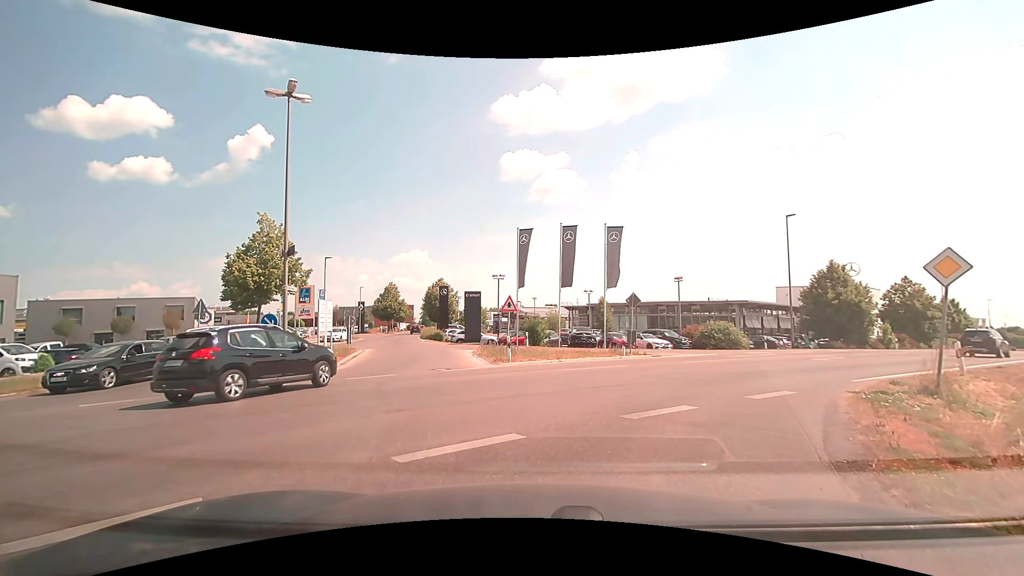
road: unclassified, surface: asphalt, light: Day
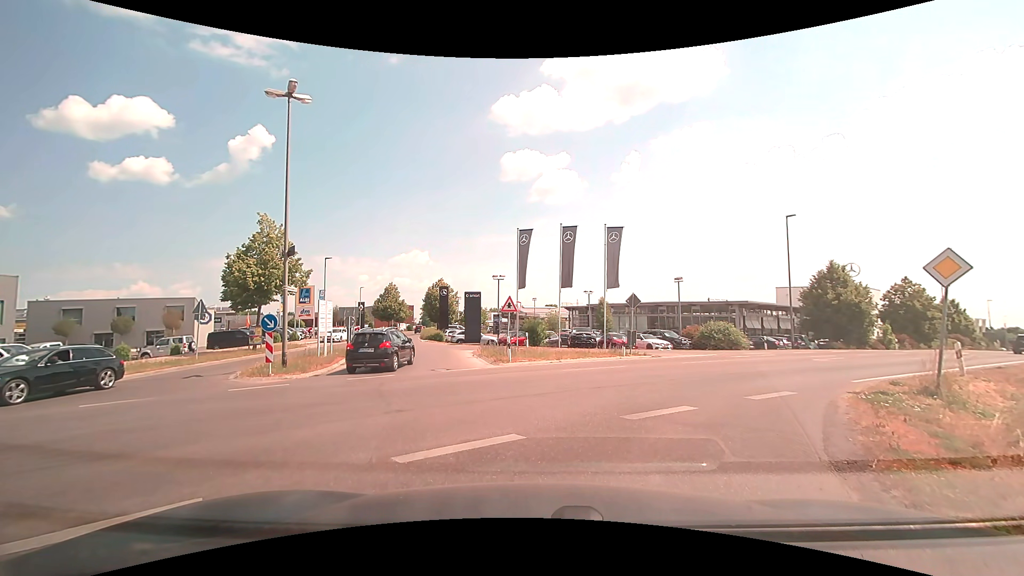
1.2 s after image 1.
(0.0, 0.0) m; 0°
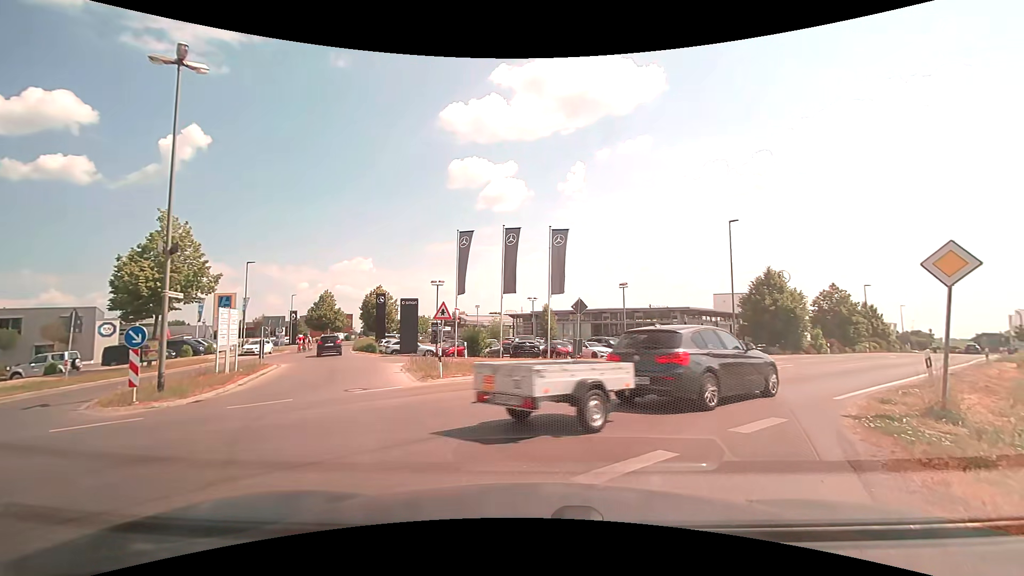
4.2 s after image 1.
(+0.1, +2.8) m; +4°
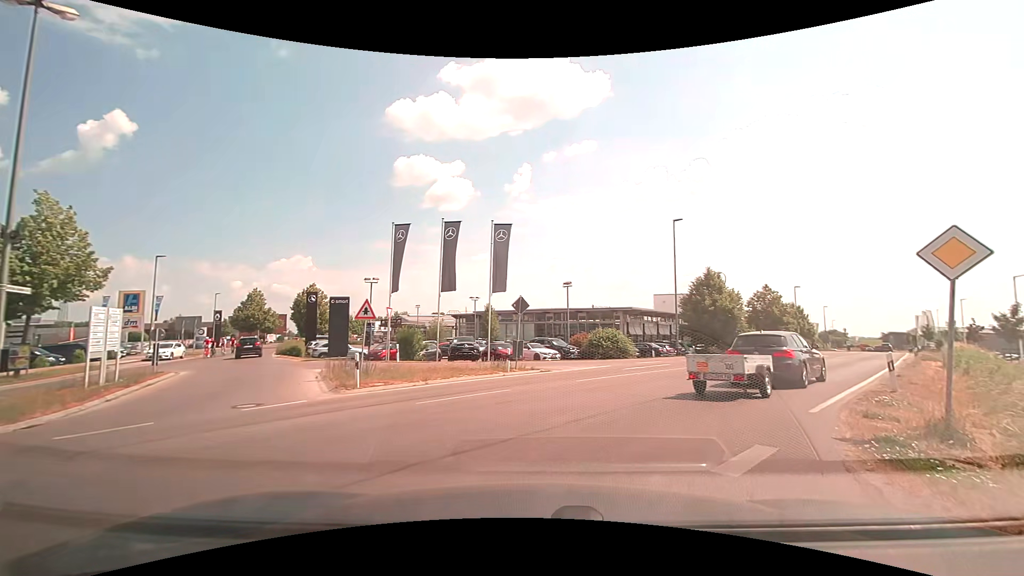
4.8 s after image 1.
(+0.2, +2.3) m; +9°
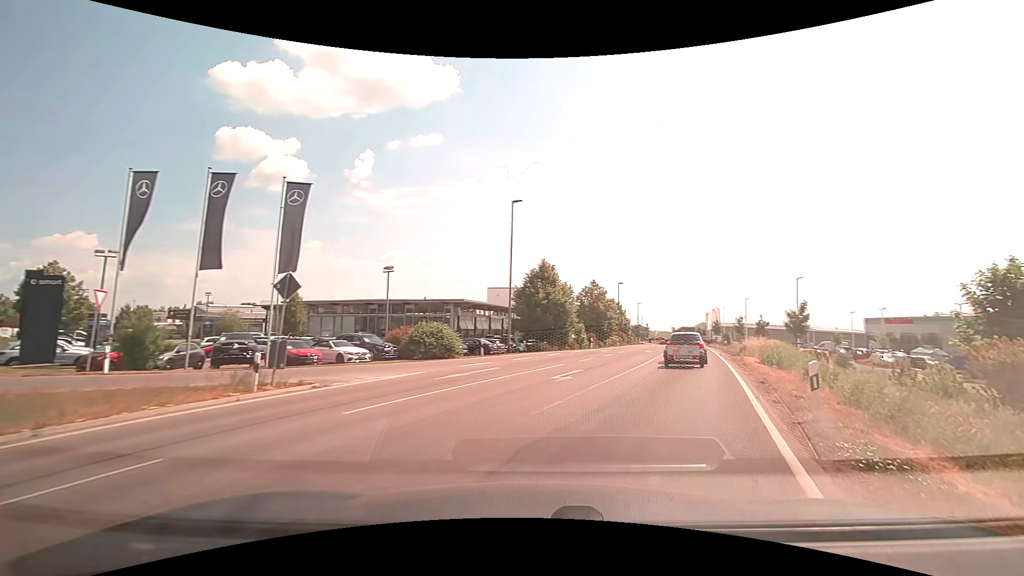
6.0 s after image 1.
(+0.9, +6.6) m; +16°
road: secondary
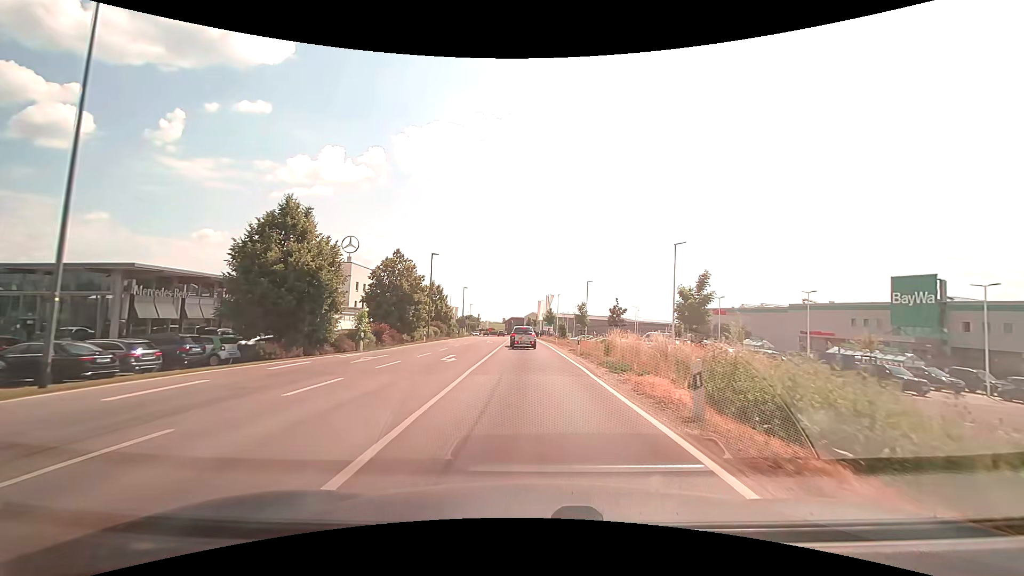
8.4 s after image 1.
(+6.0, +20.8) m; +21°
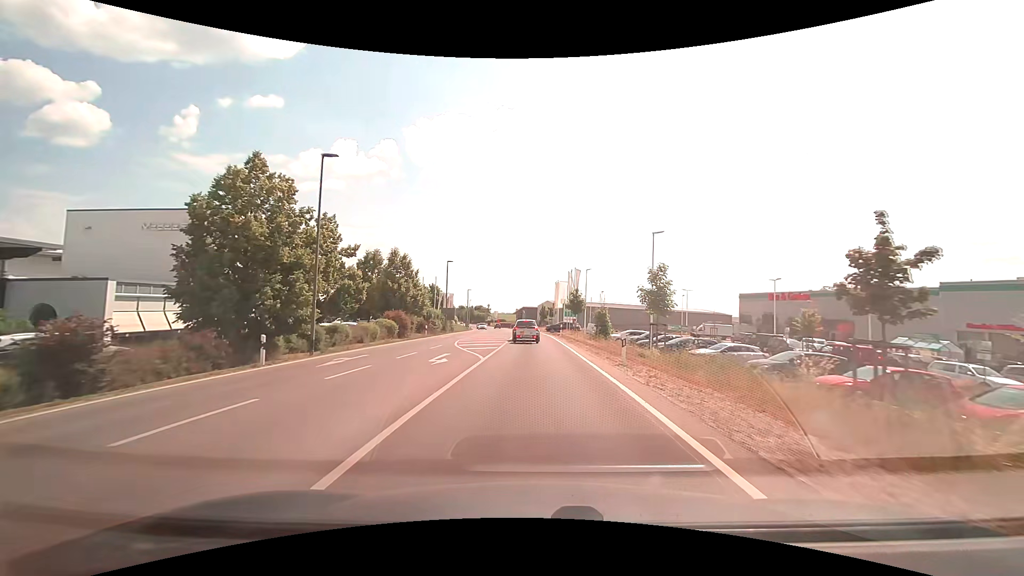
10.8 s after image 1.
(-0.3, +28.8) m; -1°
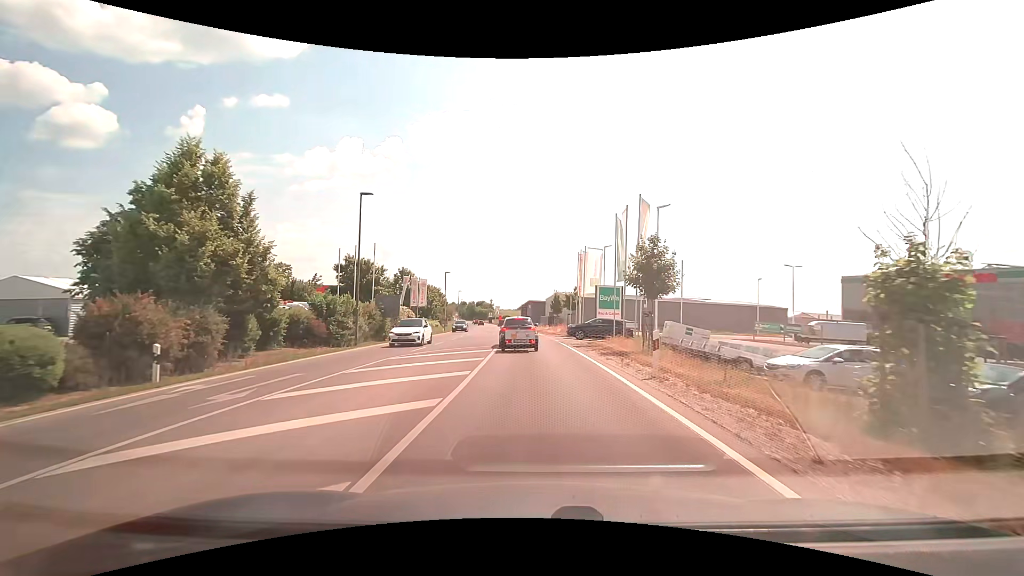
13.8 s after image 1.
(-0.4, +32.2) m; -1°
